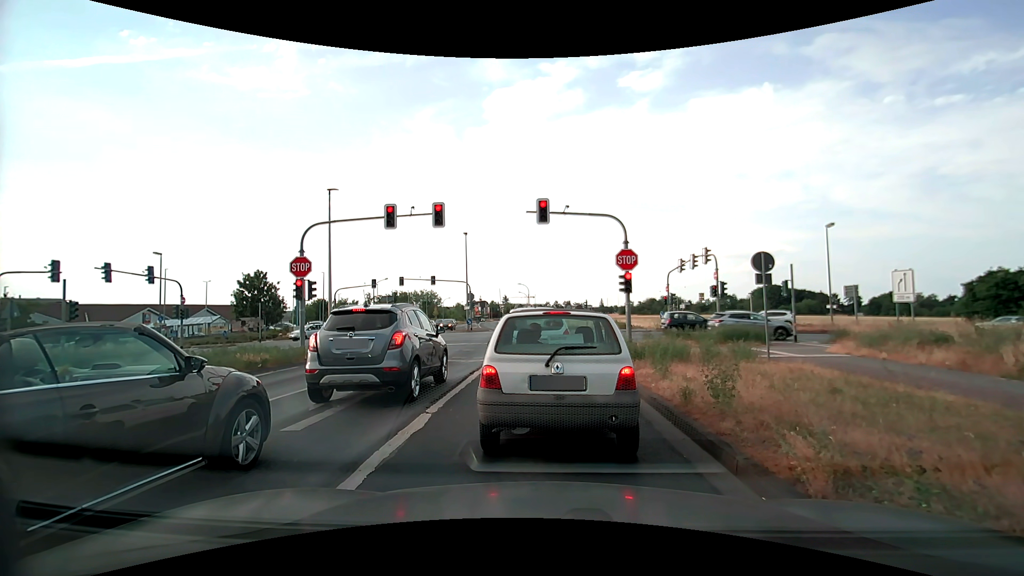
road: tertiary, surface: asphalt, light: Day
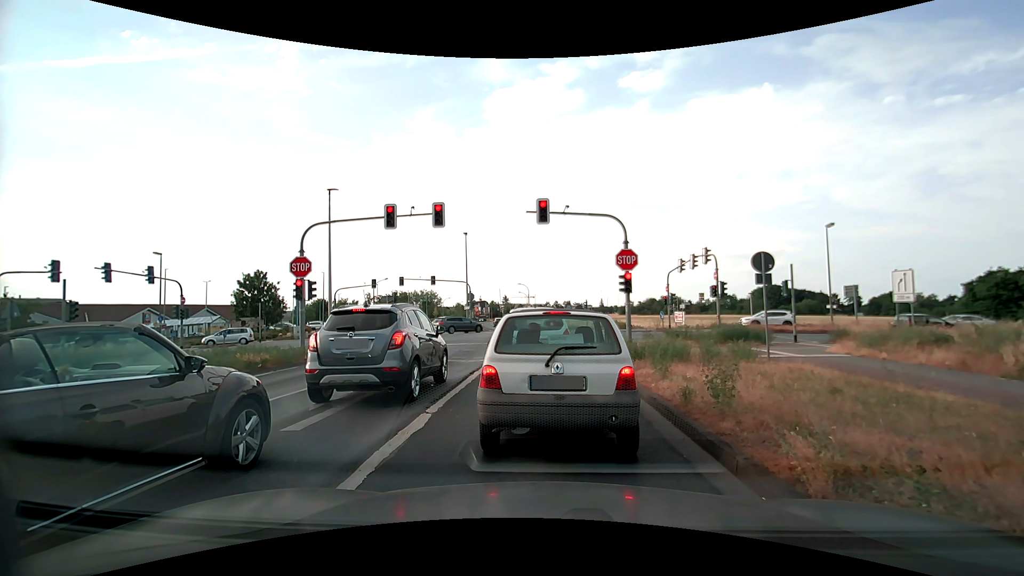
(0.0, 0.0) m; 0°
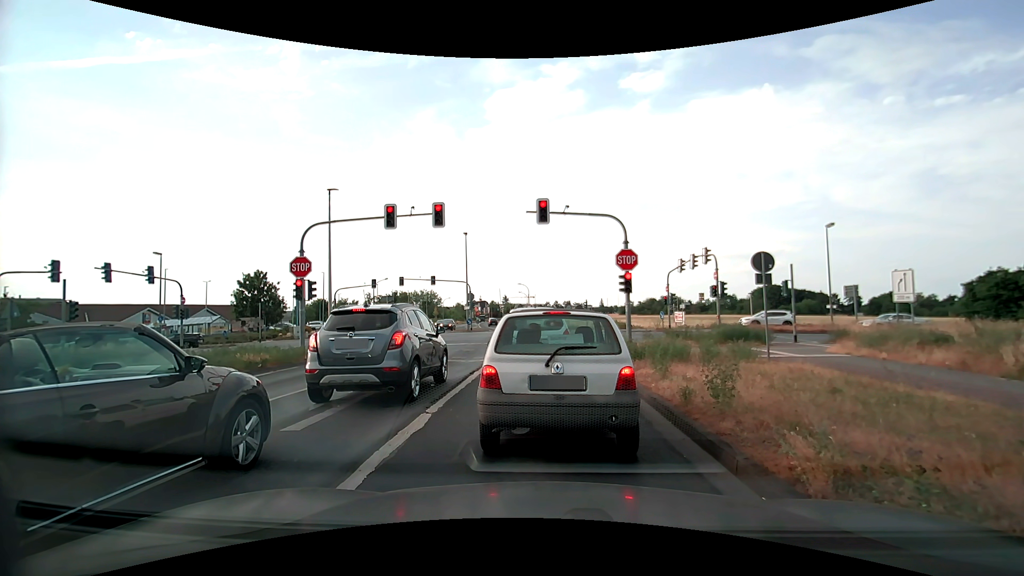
(0.0, 0.0) m; 0°
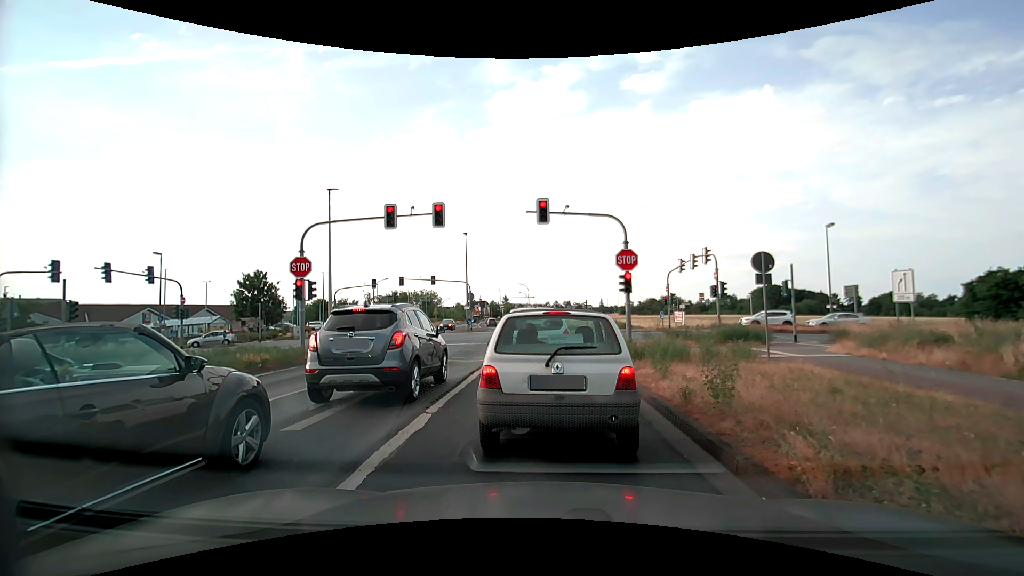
(0.0, 0.0) m; 0°
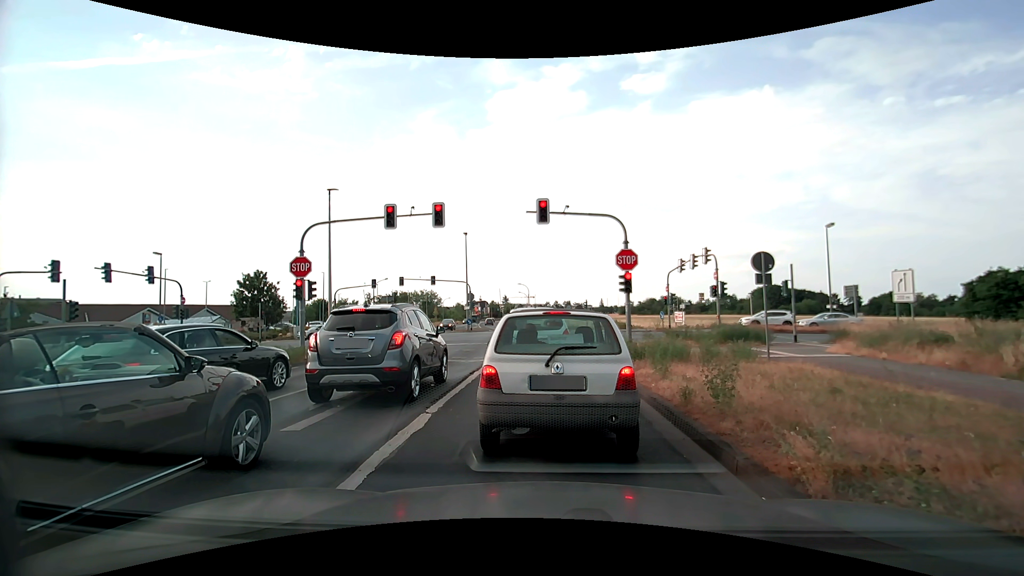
(0.0, 0.0) m; 0°
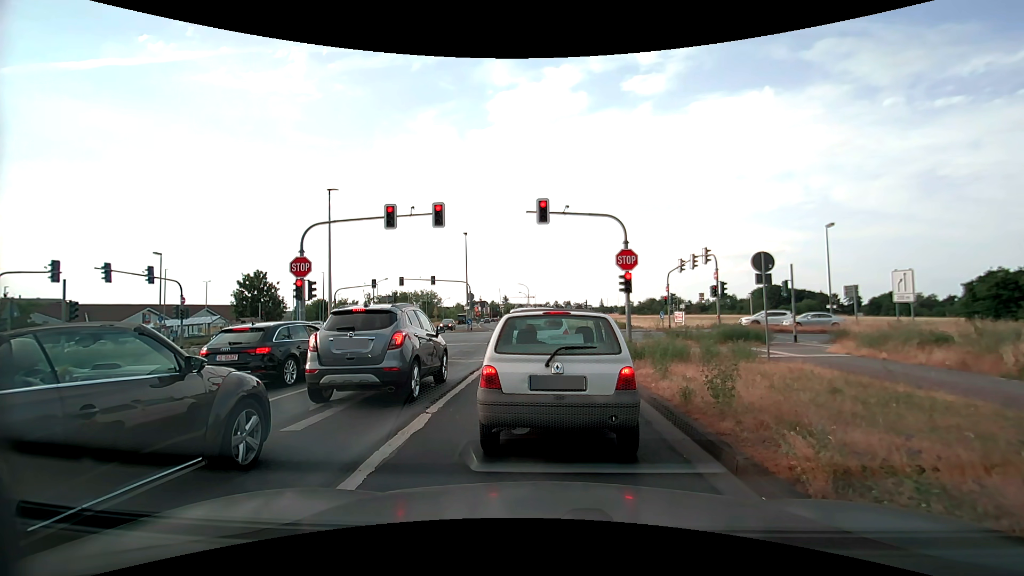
(0.0, 0.0) m; 0°
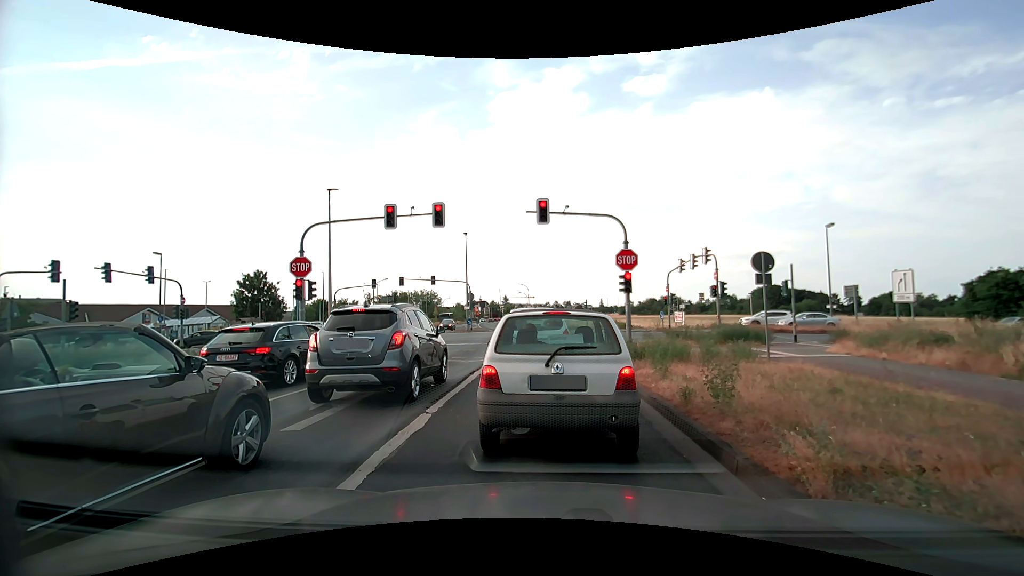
(0.0, 0.0) m; 0°
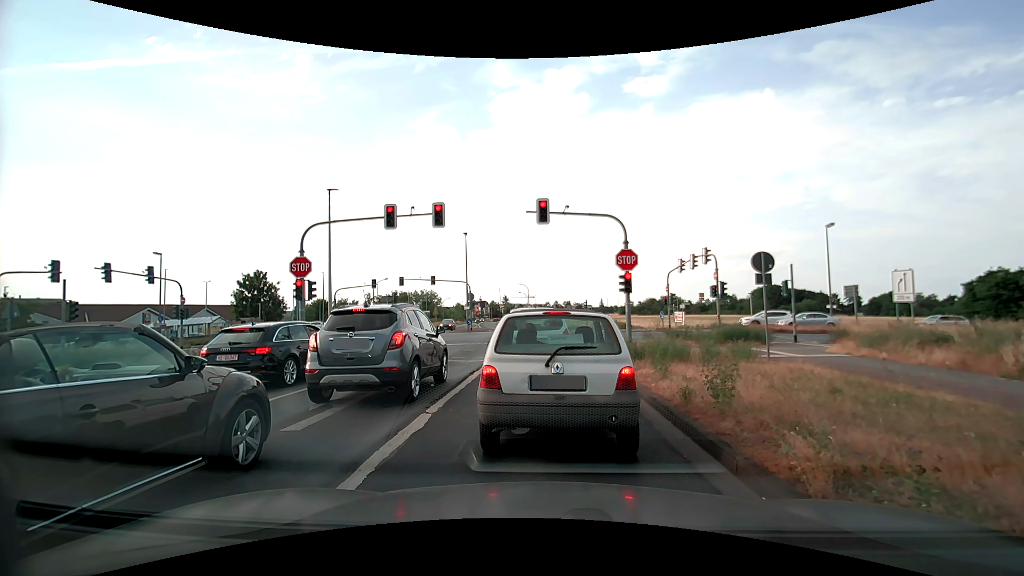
(0.0, 0.0) m; 0°
